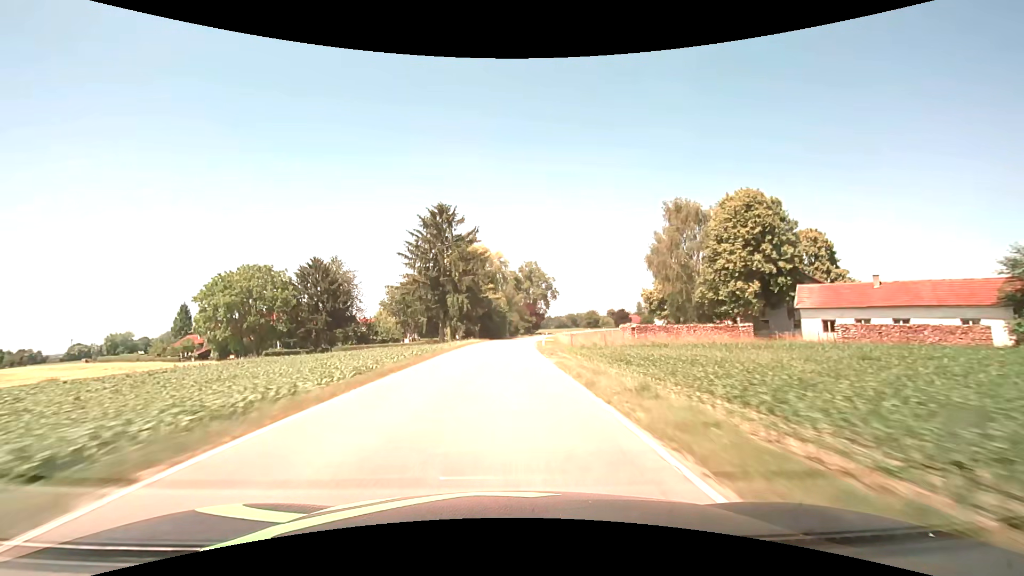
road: secondary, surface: asphalt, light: Day
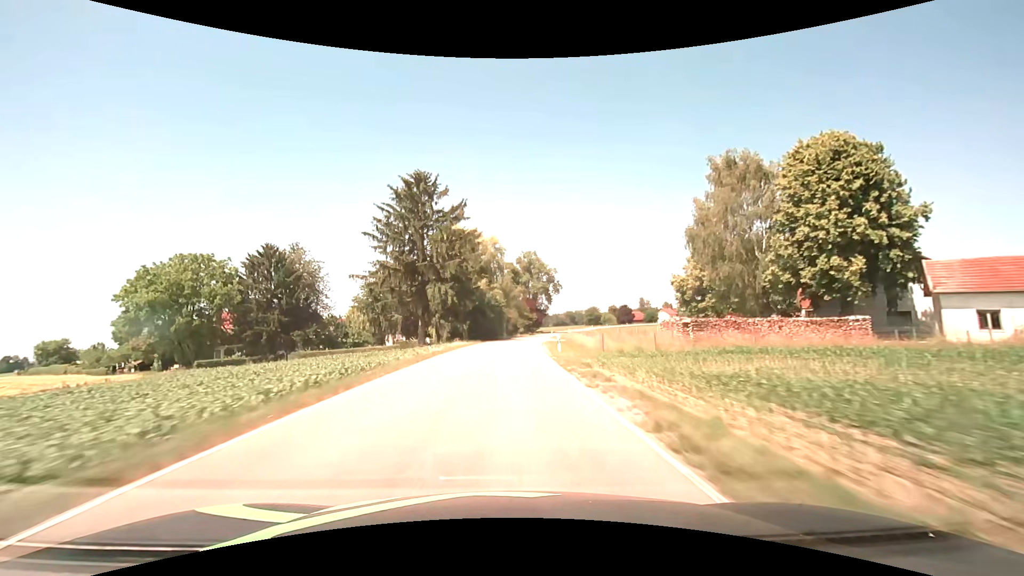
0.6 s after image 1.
(0.0, +14.2) m; 0°
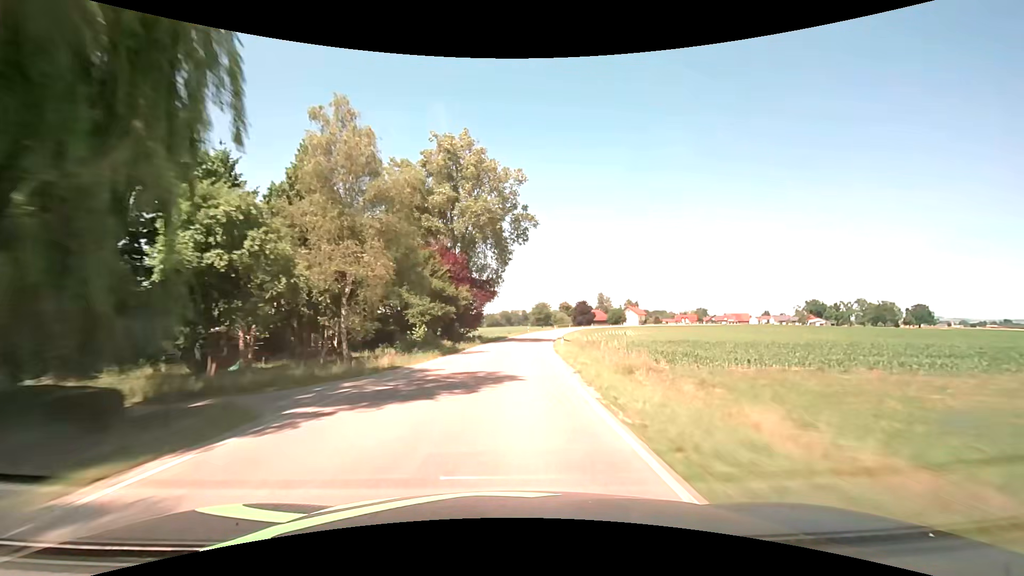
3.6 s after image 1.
(+3.9, +70.9) m; +7°
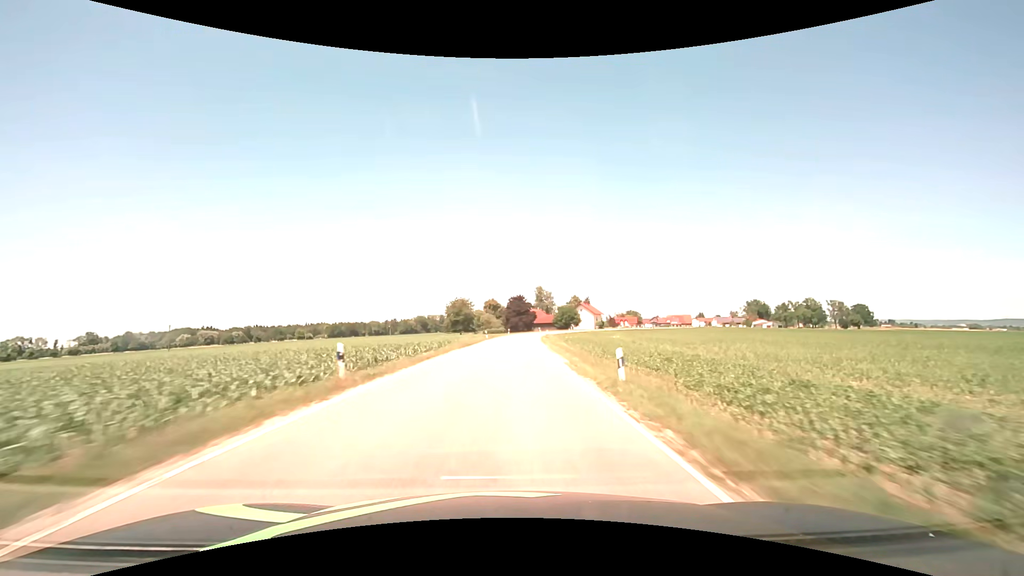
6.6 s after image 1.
(+5.5, +70.8) m; +9°
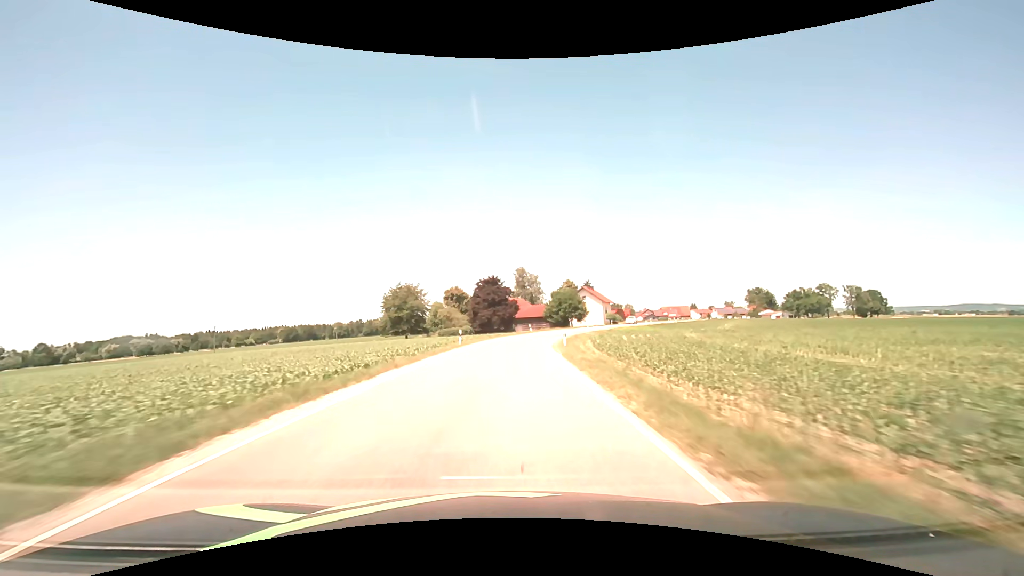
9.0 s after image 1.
(+2.0, +54.3) m; +3°
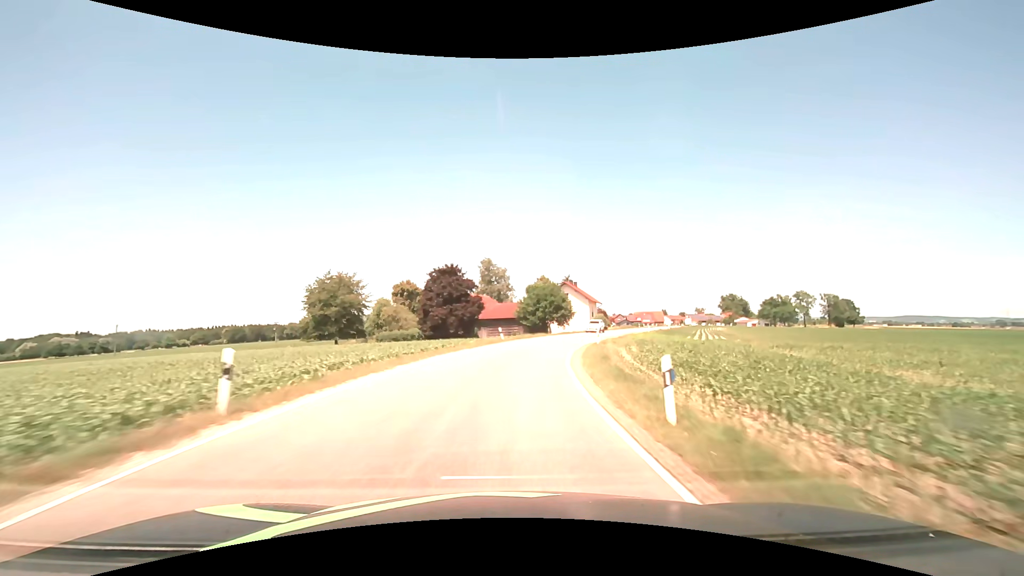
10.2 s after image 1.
(+0.5, +24.3) m; +3°
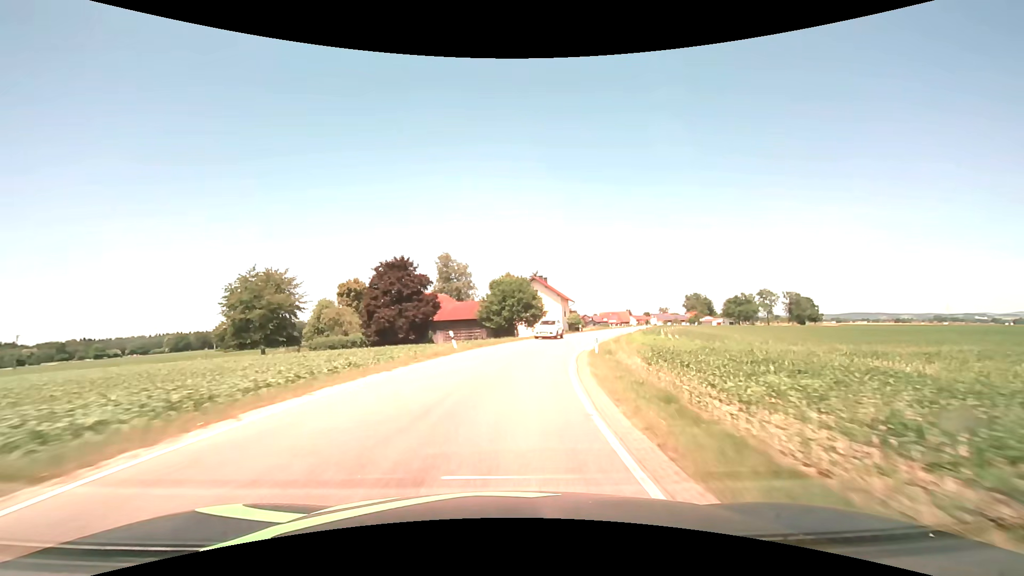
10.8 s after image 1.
(+0.4, +11.7) m; +4°
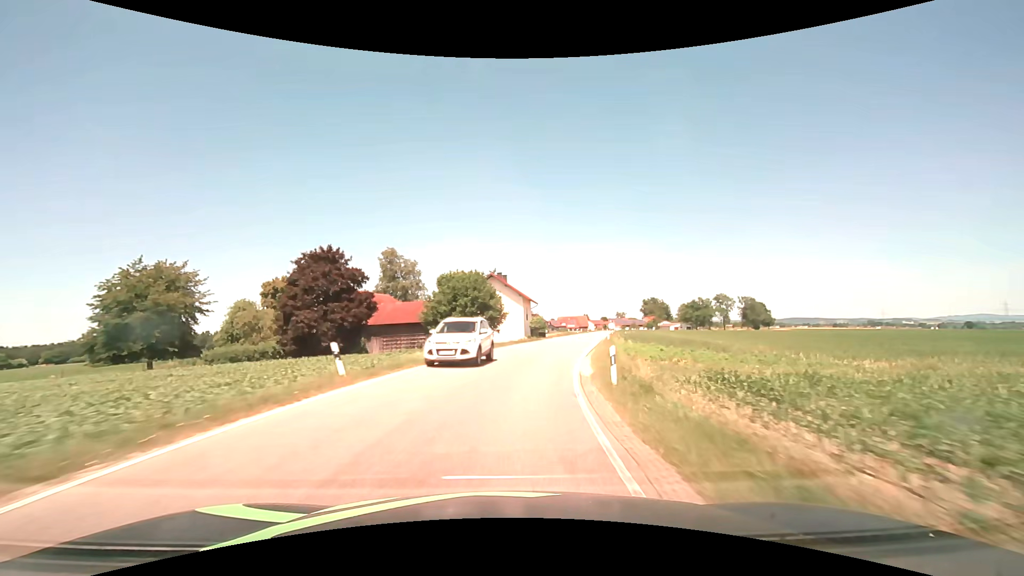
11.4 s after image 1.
(+0.5, +11.7) m; +5°
(0, +10) (+1, +20) (+3, +30) (+5, +40) (+7, +49) (+10, +59) (+12, +69) (+14, +79) (+16, +88) (+18, +98) m
